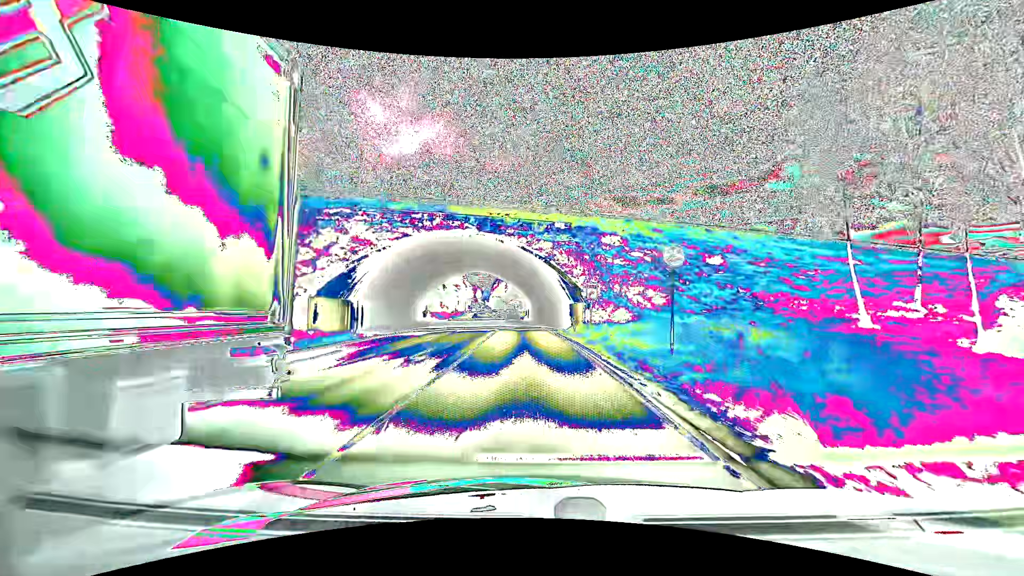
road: primary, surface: asphalt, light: Day
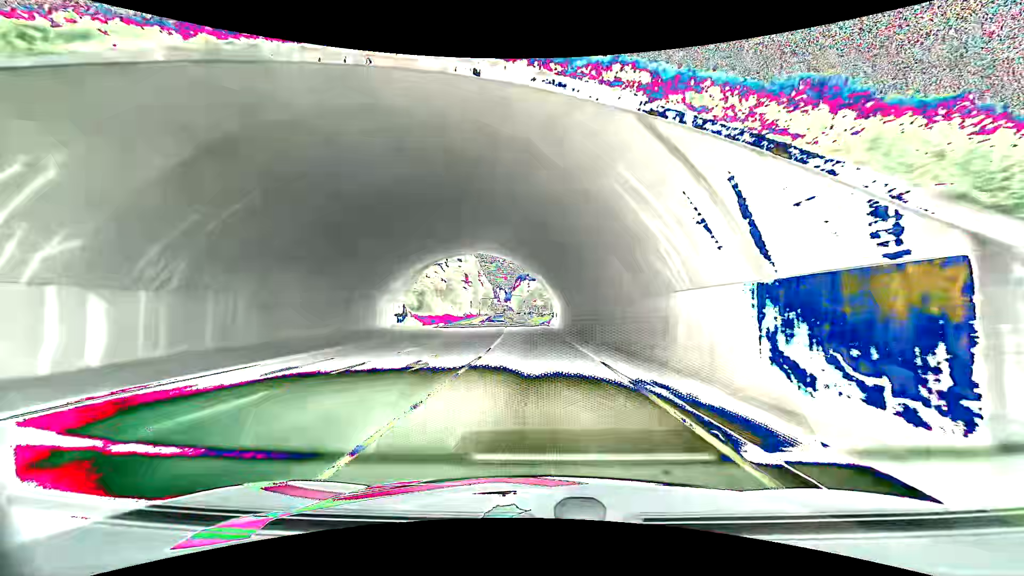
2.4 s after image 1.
(-0.9, +31.4) m; -3°
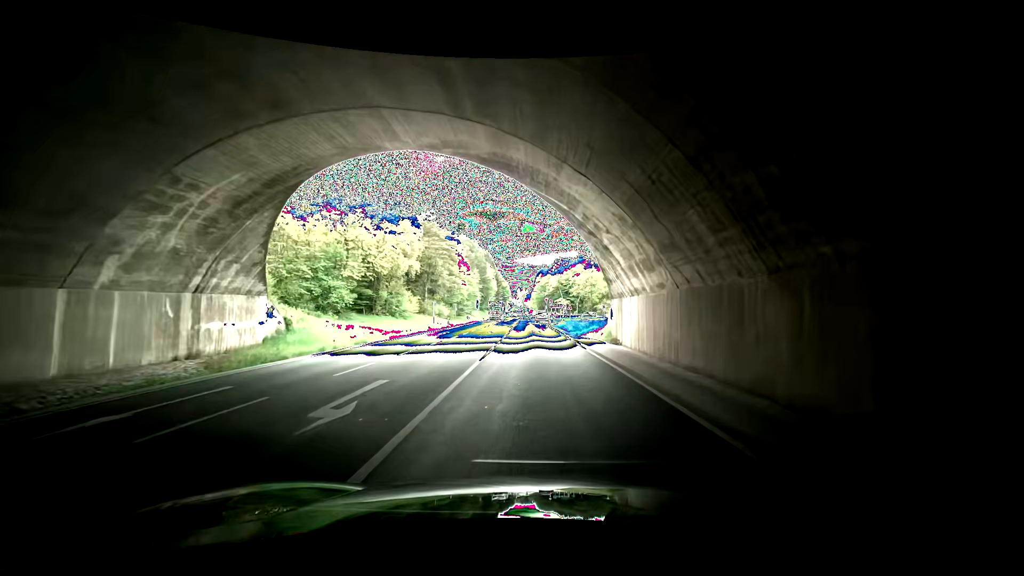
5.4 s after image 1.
(-1.8, +36.7) m; -1°
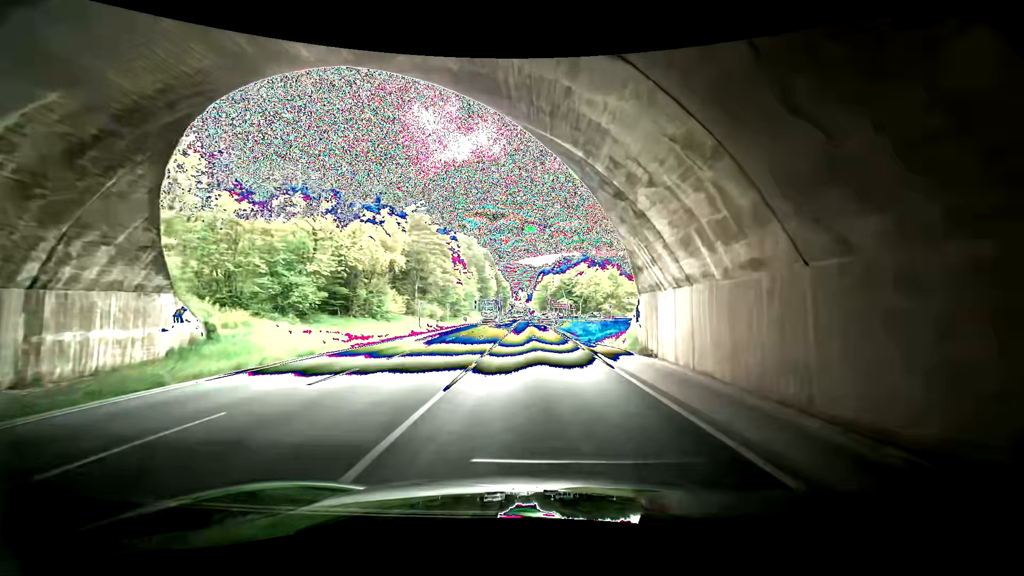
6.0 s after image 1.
(+0.2, +7.2) m; +1°
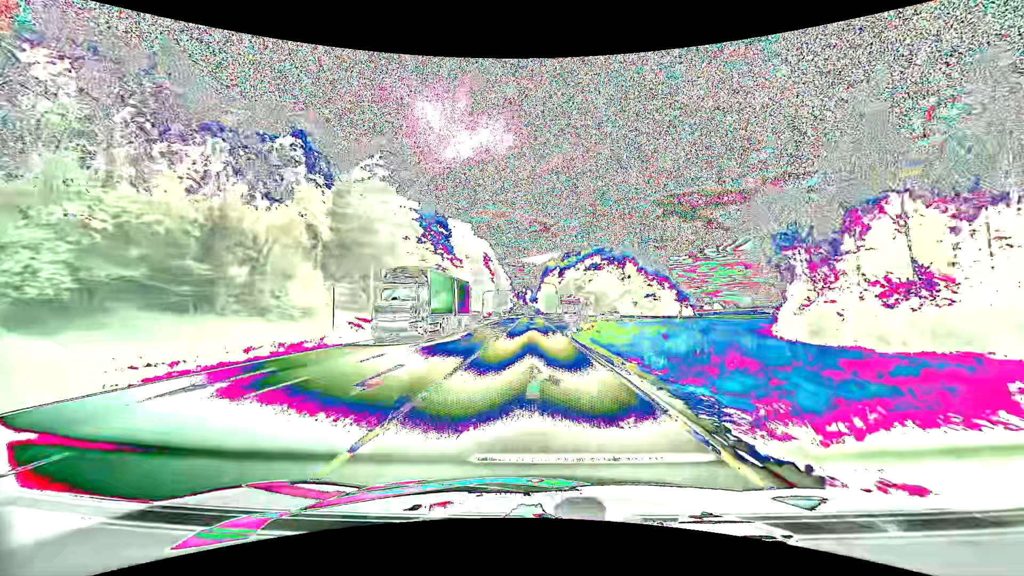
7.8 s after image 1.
(-1.3, +20.3) m; -4°
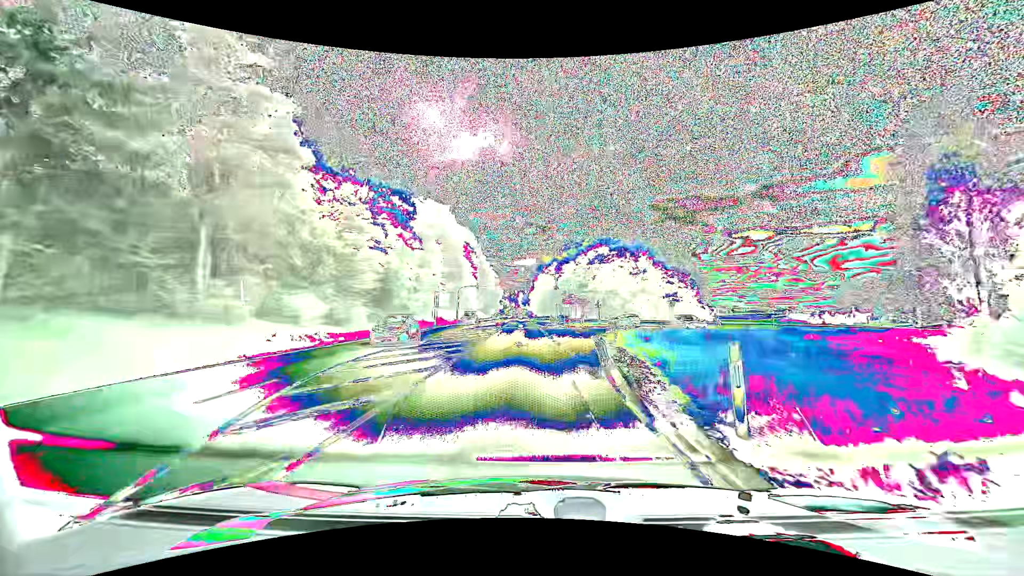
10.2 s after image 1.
(-0.1, +24.2) m; 0°
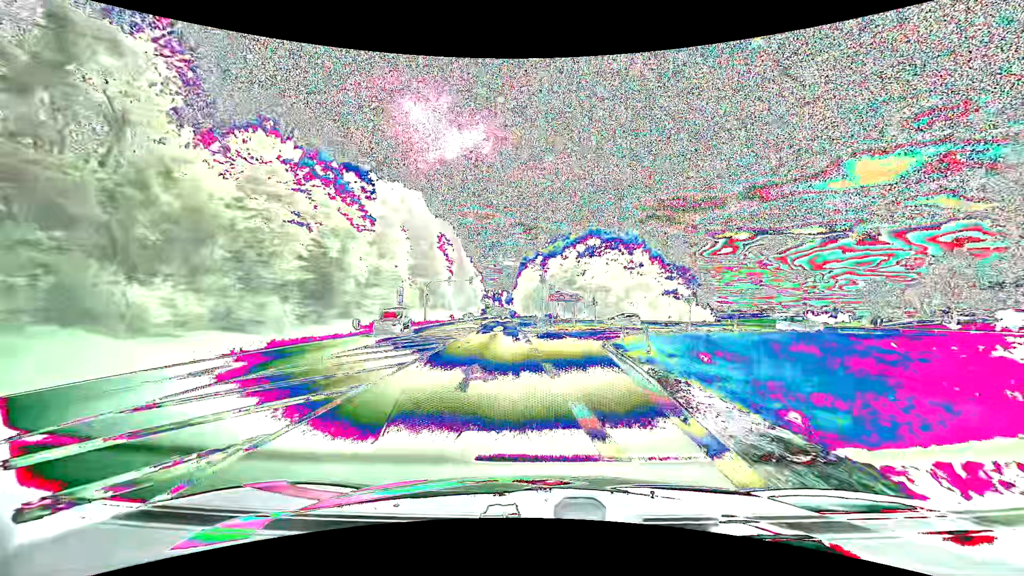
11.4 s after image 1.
(+0.2, +11.7) m; +2°
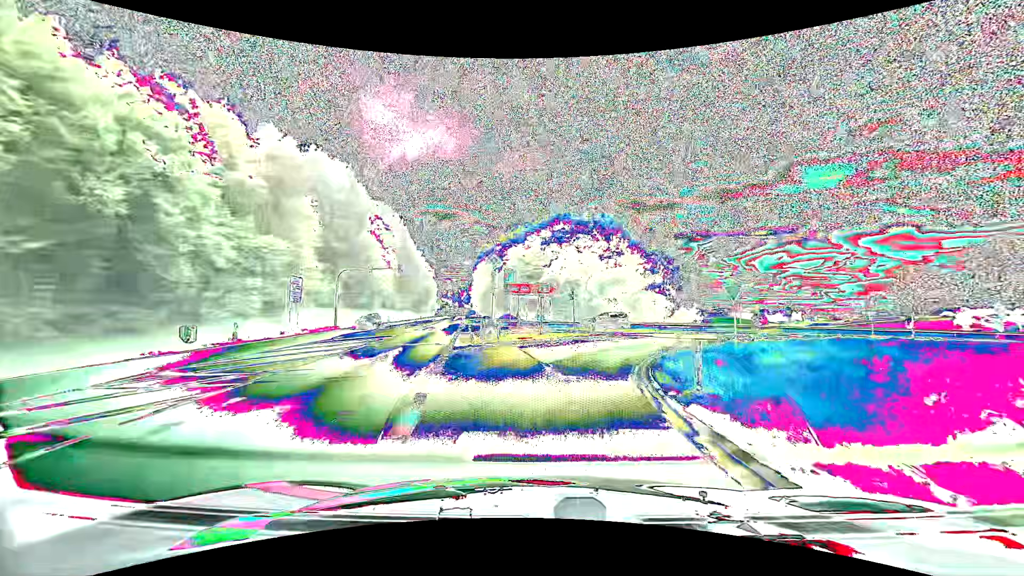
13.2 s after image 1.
(+0.7, +17.2) m; +5°
(0, +10) (+2, +20) (+6, +29) (+12, +37) (+20, +42) (+30, +45) (+40, +47) (+50, +48) (+60, +48) (+70, +49) m
